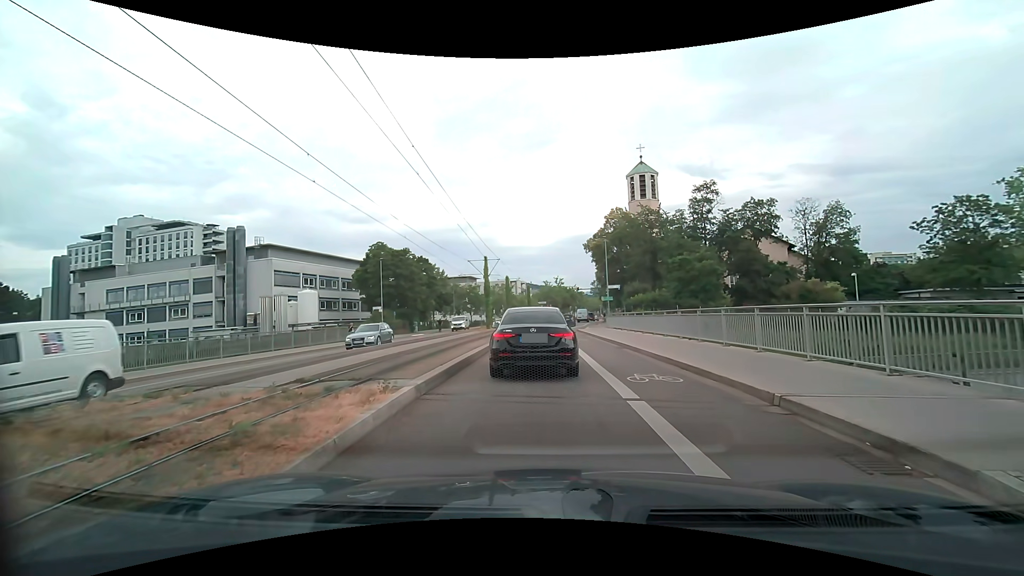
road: secondary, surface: asphalt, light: Day
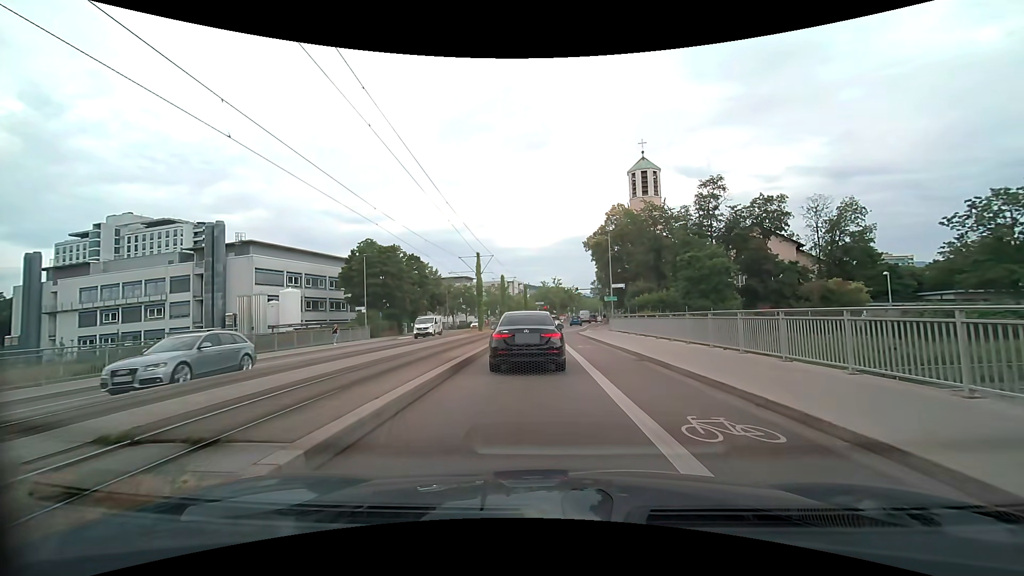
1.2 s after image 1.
(+0.1, +4.3) m; +1°
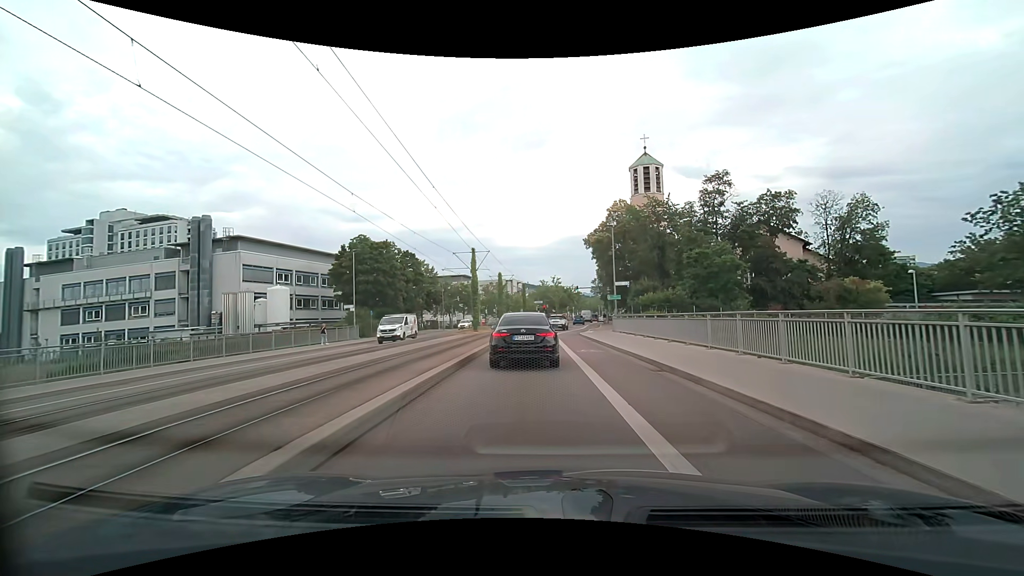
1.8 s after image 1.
(0.0, +2.7) m; -1°
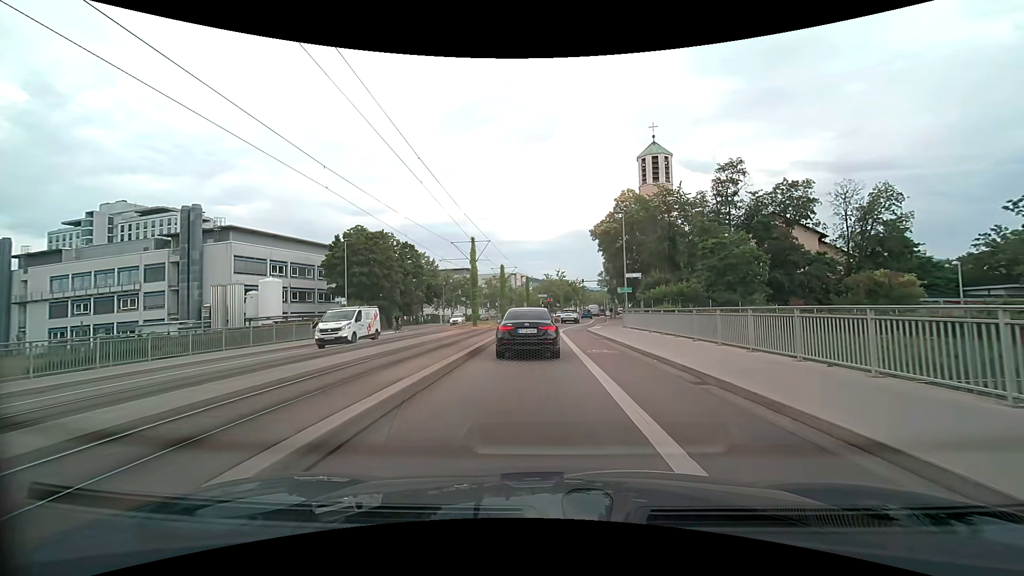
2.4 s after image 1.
(0.0, +3.0) m; -1°
